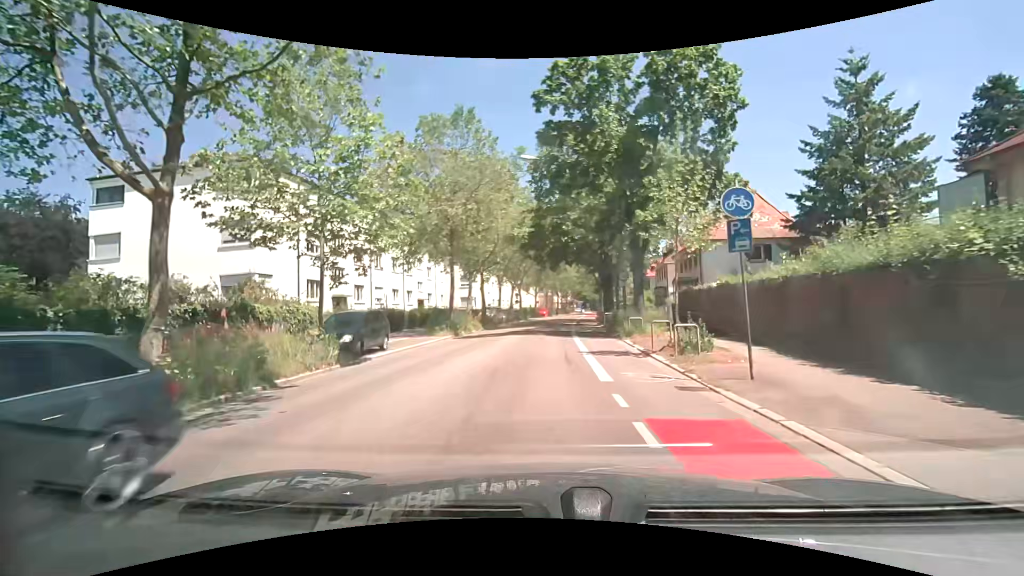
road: secondary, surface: asphalt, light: Day
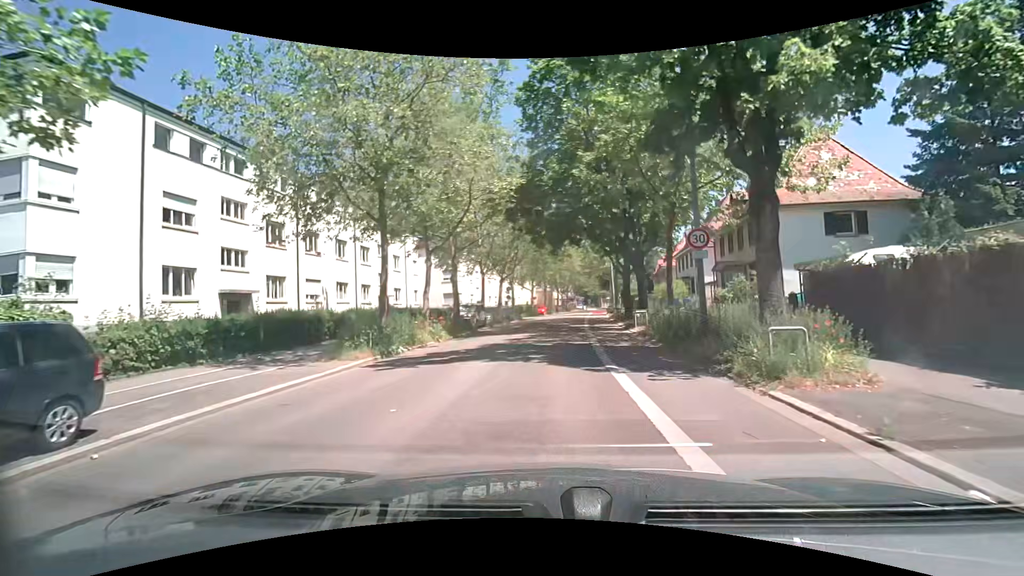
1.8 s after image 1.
(0.0, +13.4) m; 0°
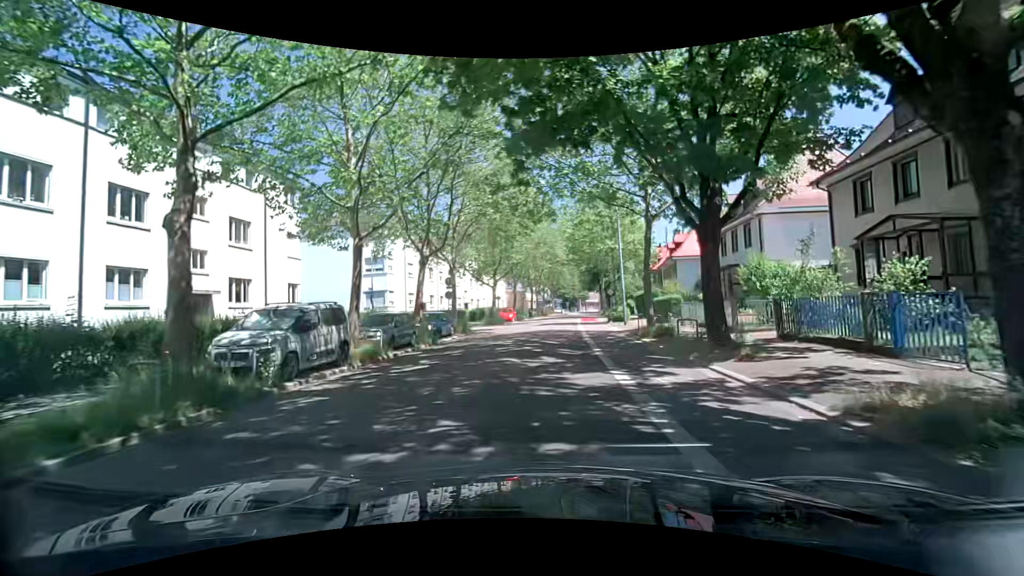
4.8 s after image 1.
(+0.6, +22.3) m; +1°
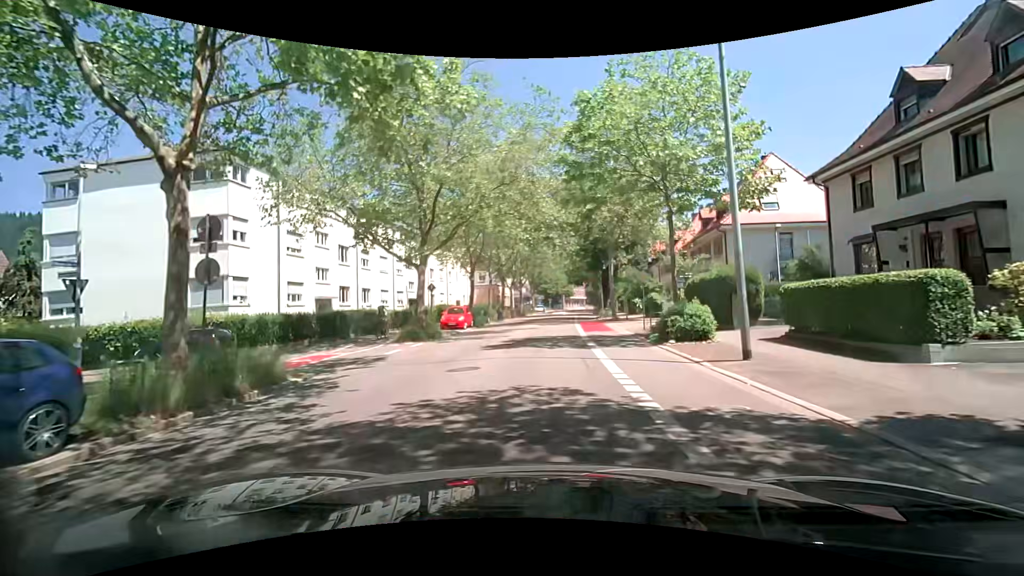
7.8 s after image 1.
(+1.1, +22.3) m; +4°
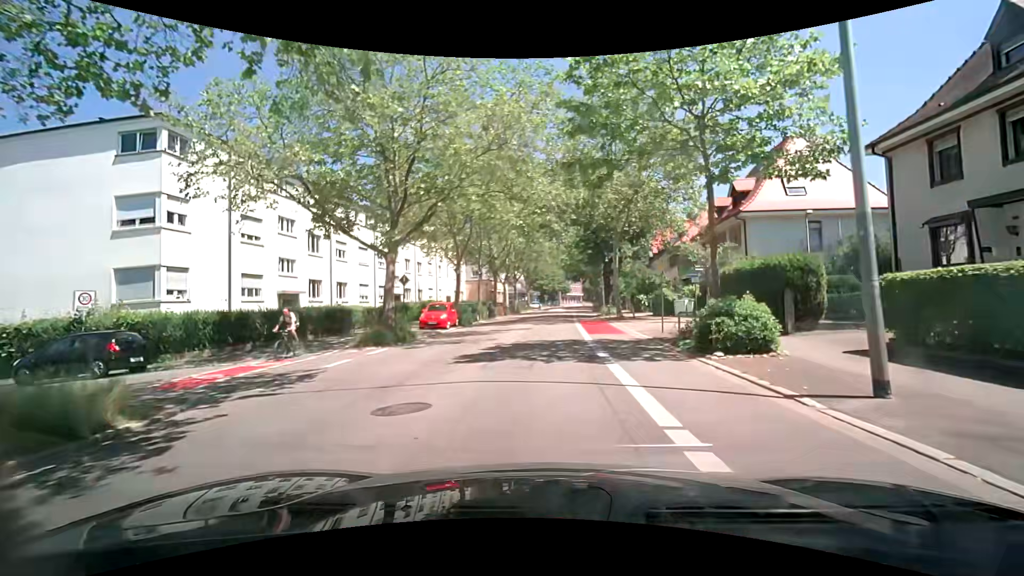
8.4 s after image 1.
(0.0, +4.5) m; +1°
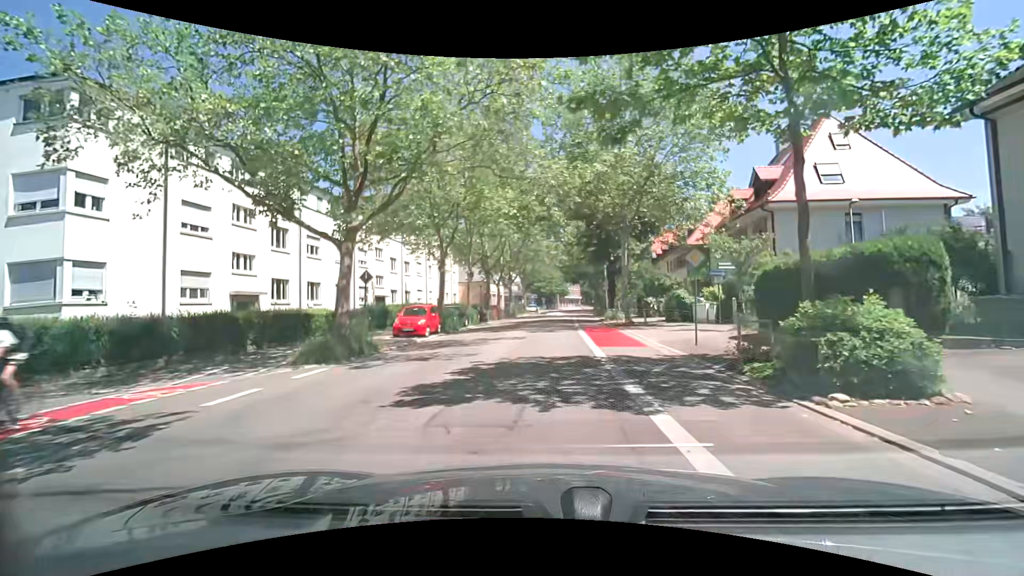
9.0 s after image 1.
(-0.1, +4.5) m; -2°
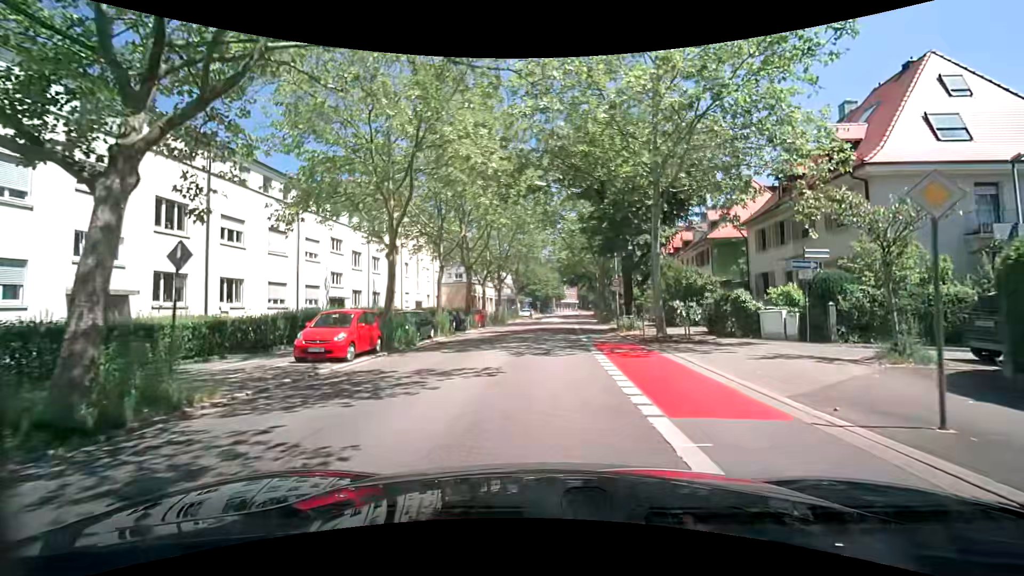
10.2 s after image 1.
(+0.2, +9.0) m; +2°
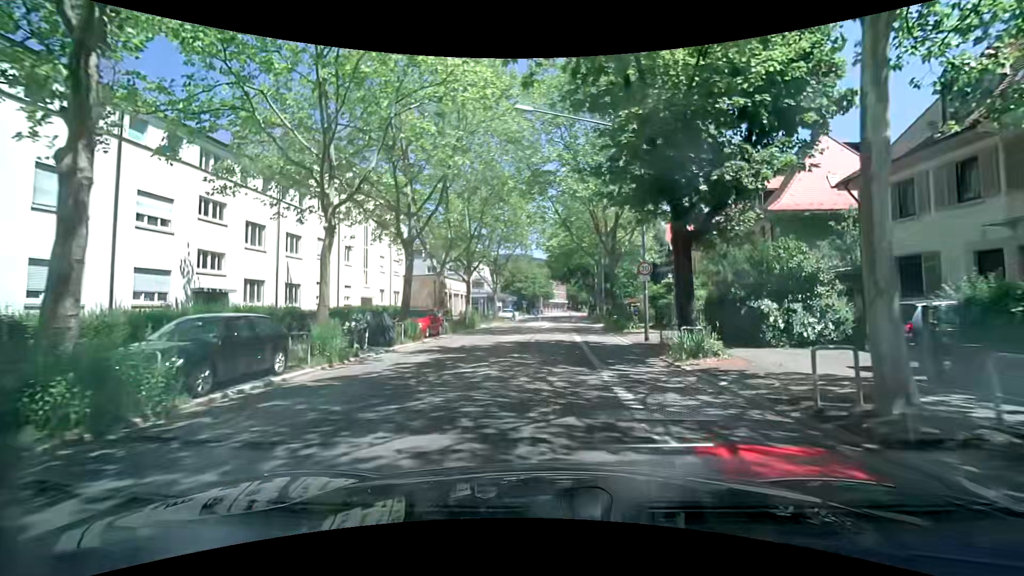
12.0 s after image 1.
(+0.1, +13.4) m; +1°
(0, +10) (+1, +20) (+1, +30) (+2, +40) (+2, +50) (+3, +60) (+3, +70) (+4, +80) (+5, +90) (+6, +100) m
